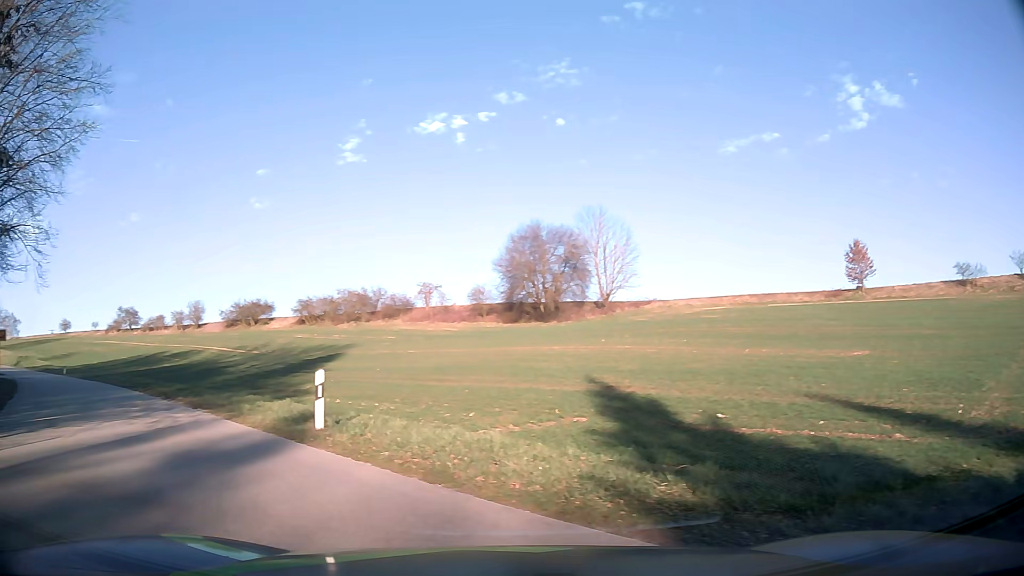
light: Day
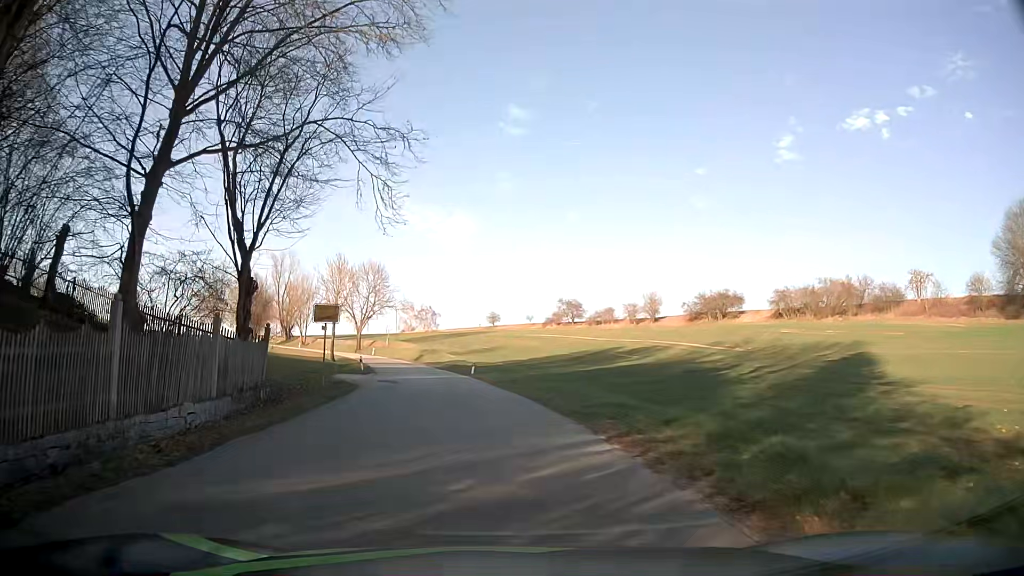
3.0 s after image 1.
(-9.0, +14.6) m; -41°
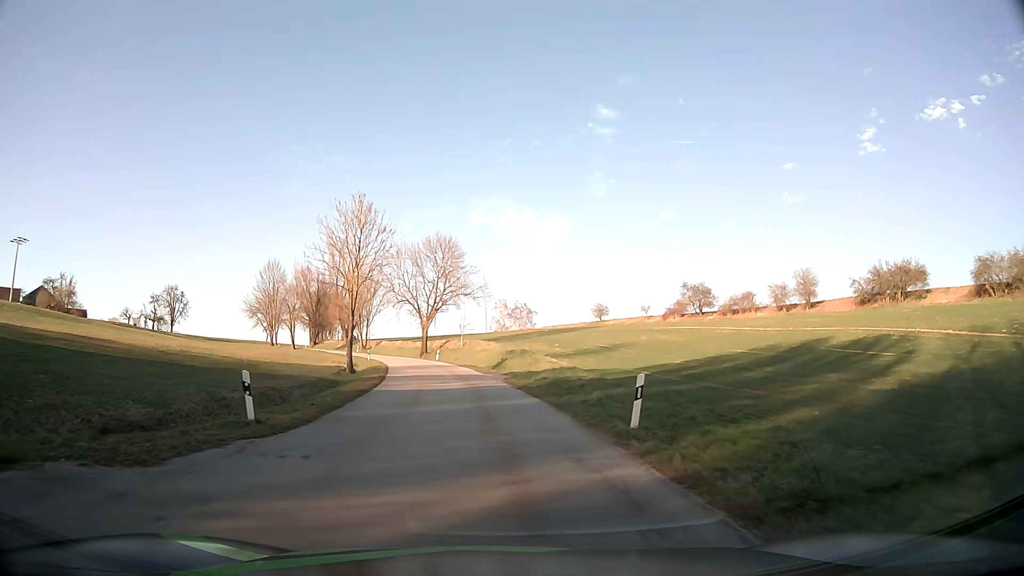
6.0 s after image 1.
(-2.4, +32.0) m; -8°
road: tertiary
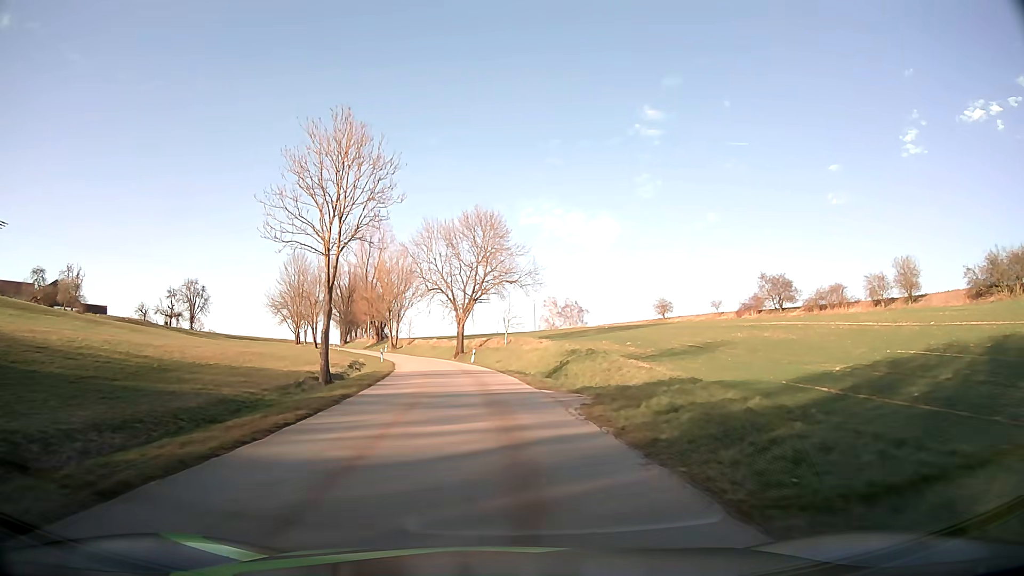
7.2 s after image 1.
(-0.6, +17.1) m; -4°
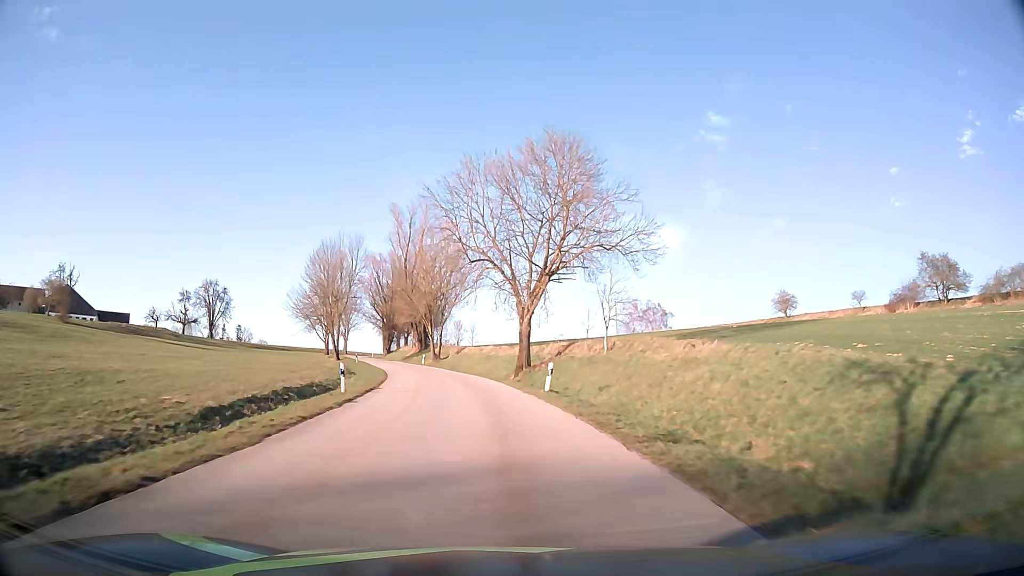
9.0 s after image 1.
(-1.2, +29.7) m; -6°
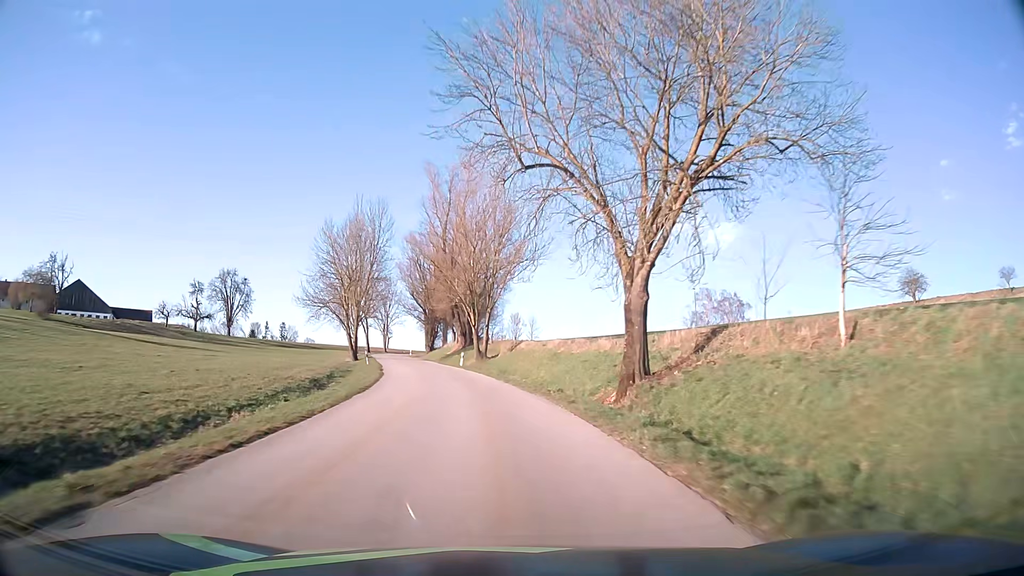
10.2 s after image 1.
(-0.9, +22.0) m; -5°
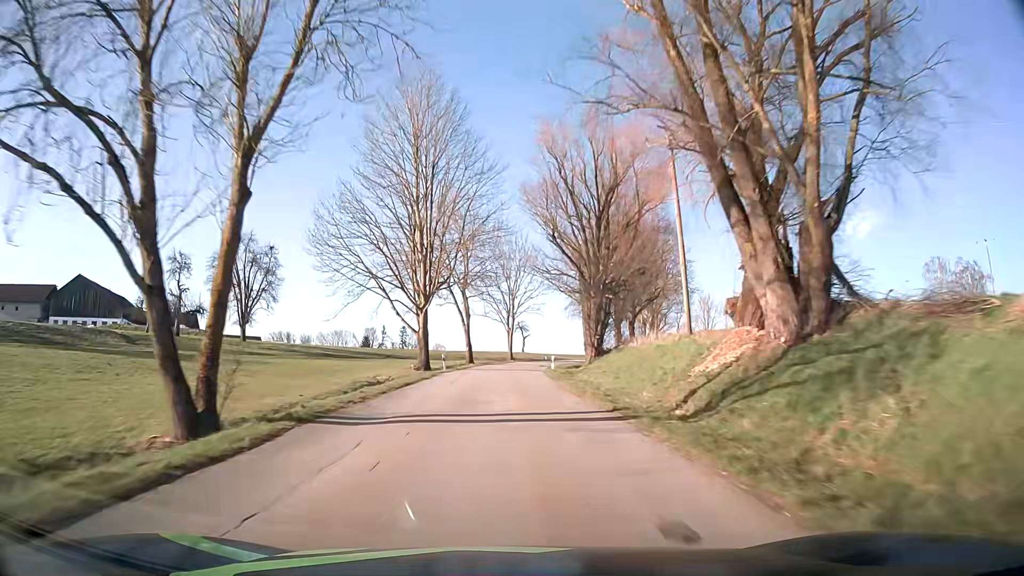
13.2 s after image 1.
(-7.9, +59.6) m; -13°
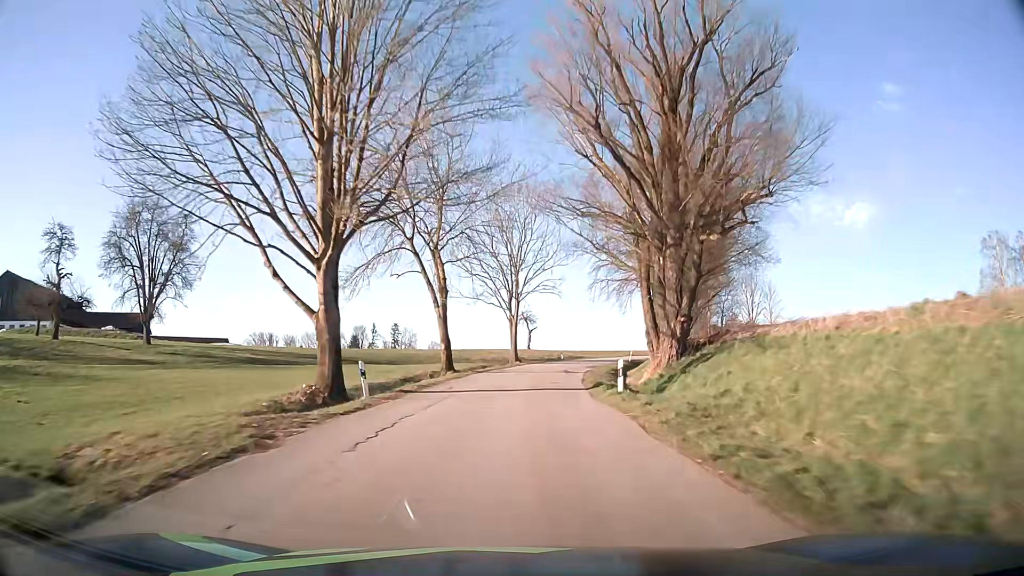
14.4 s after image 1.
(0.0, +24.7) m; 0°
(0, +10) (0, +20) (+1, +30) (+3, +40) (+4, +50) (+7, +59) (+10, +69) (+14, +78) (+18, +87) (+23, +96) m
